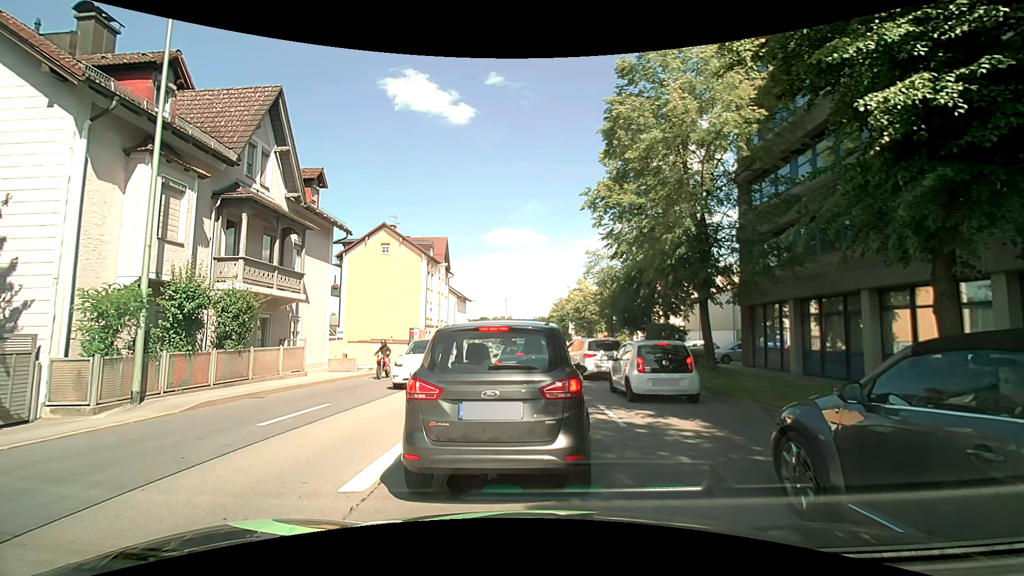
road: primary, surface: asphalt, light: Day
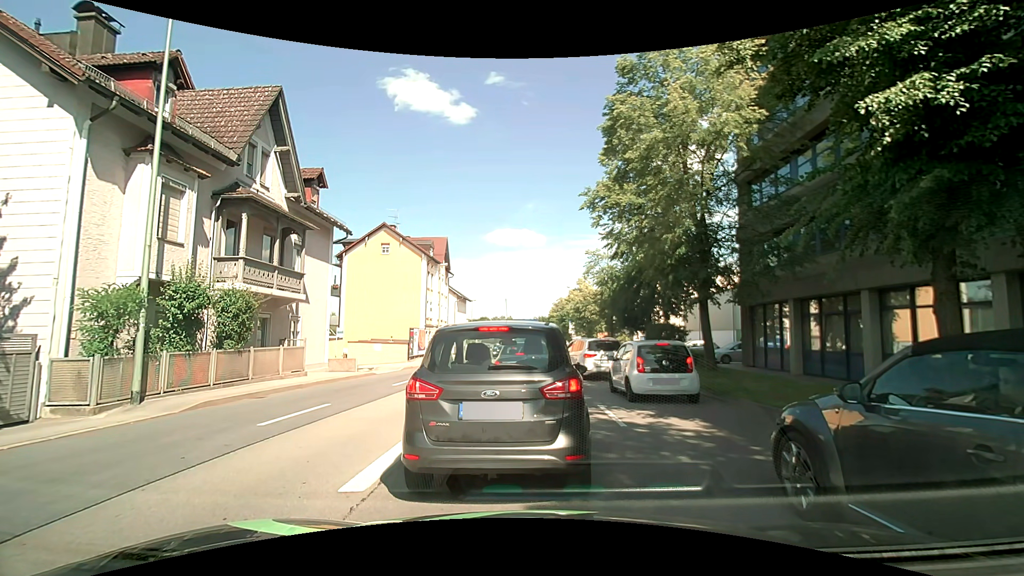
(0.0, 0.0) m; 0°
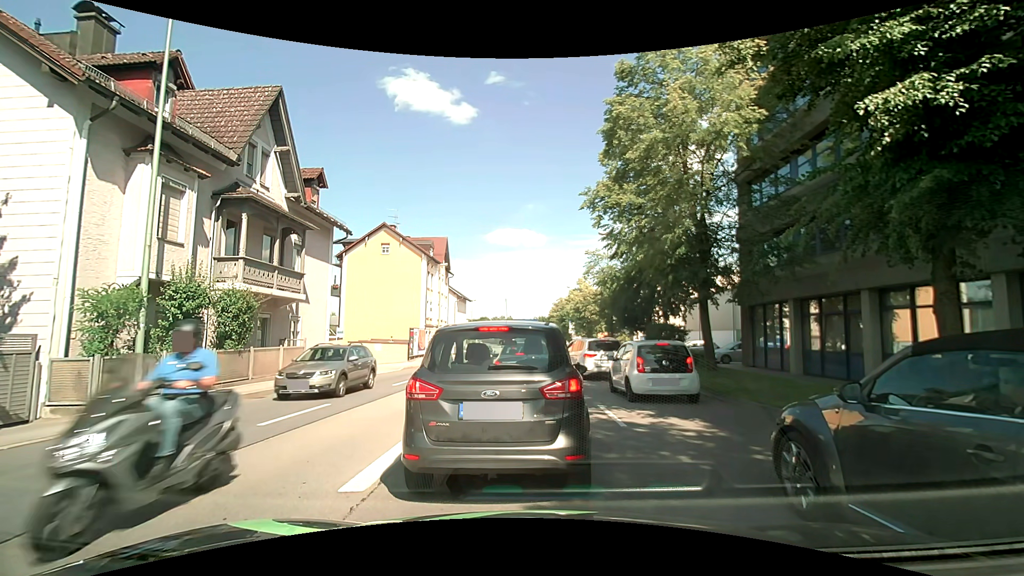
(0.0, 0.0) m; 0°
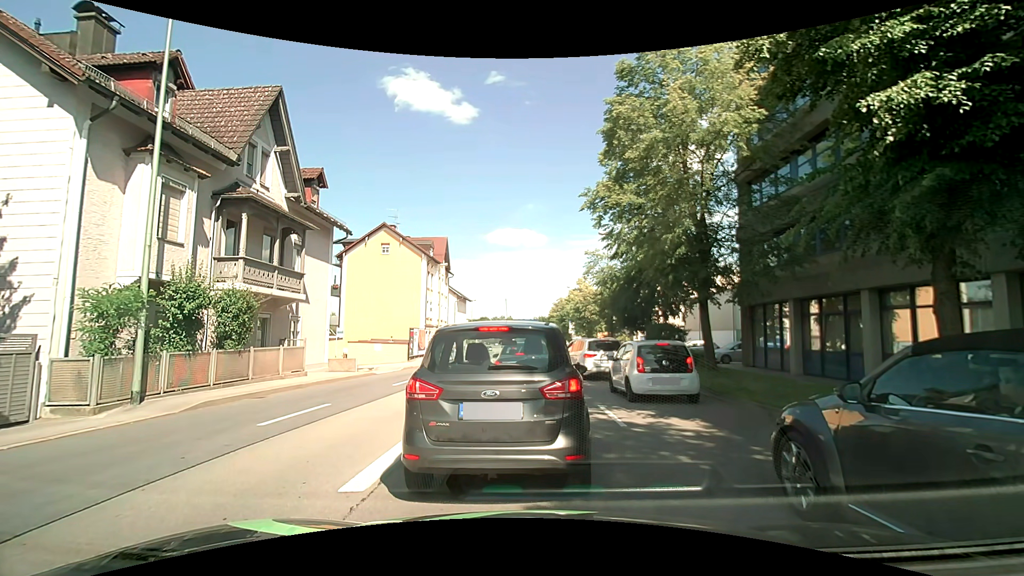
(0.0, 0.0) m; 0°
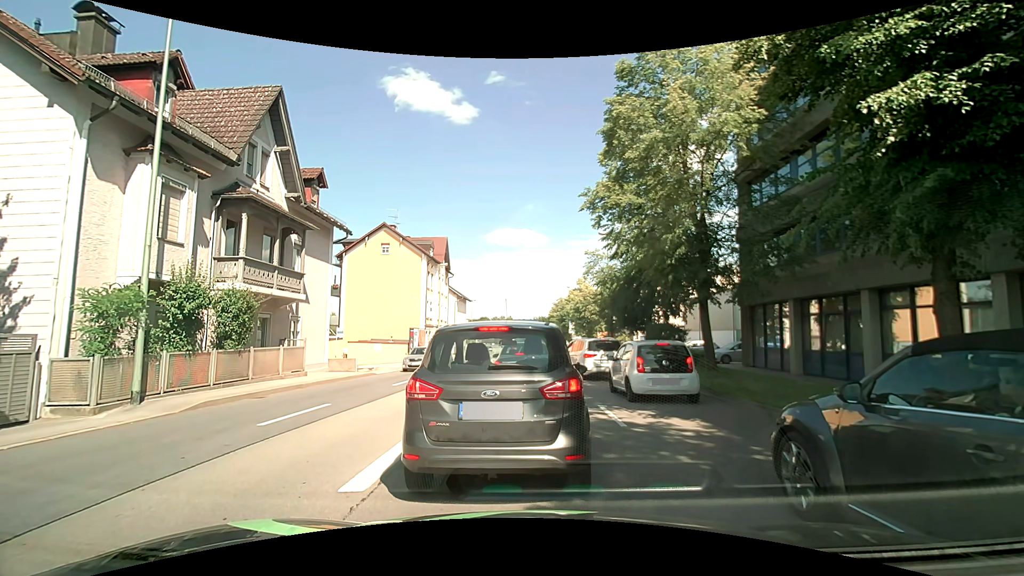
(0.0, 0.0) m; 0°
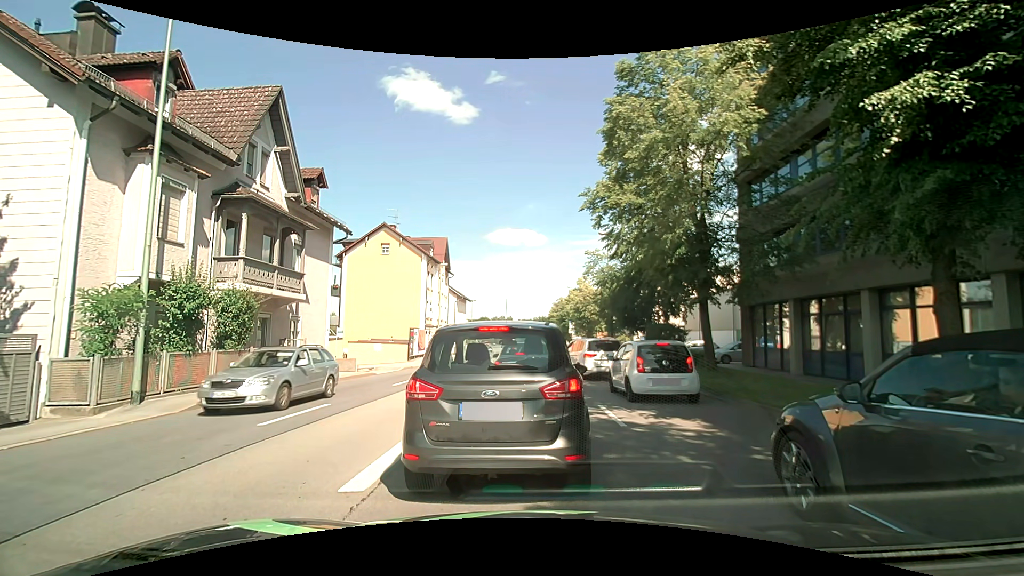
(0.0, 0.0) m; 0°
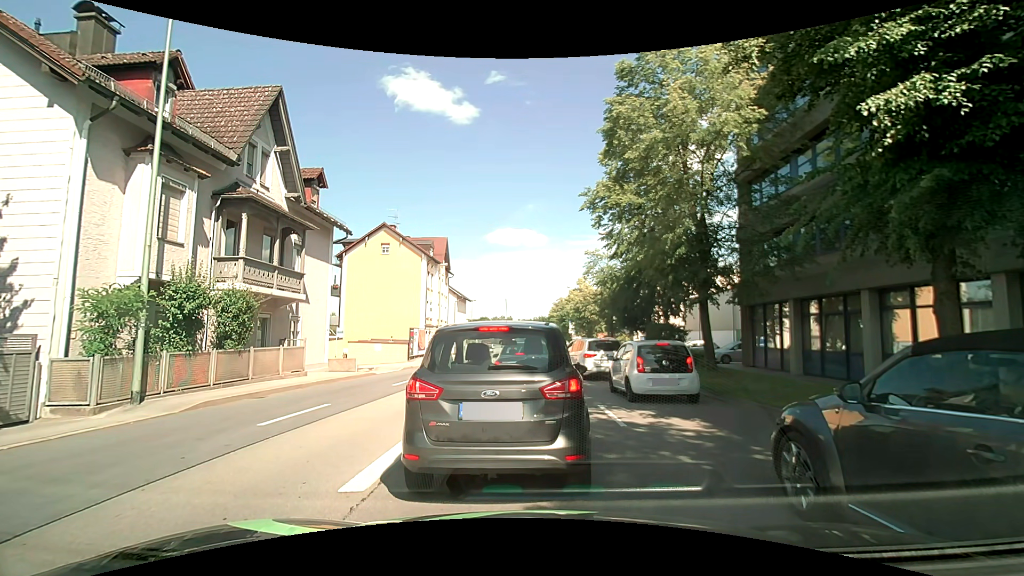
(0.0, 0.0) m; 0°
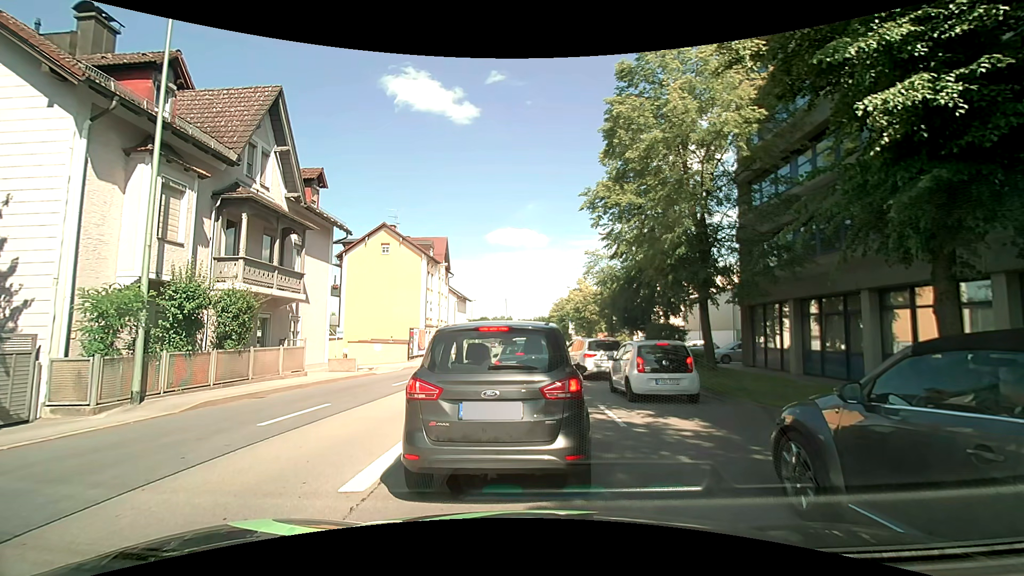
(0.0, 0.0) m; 0°
